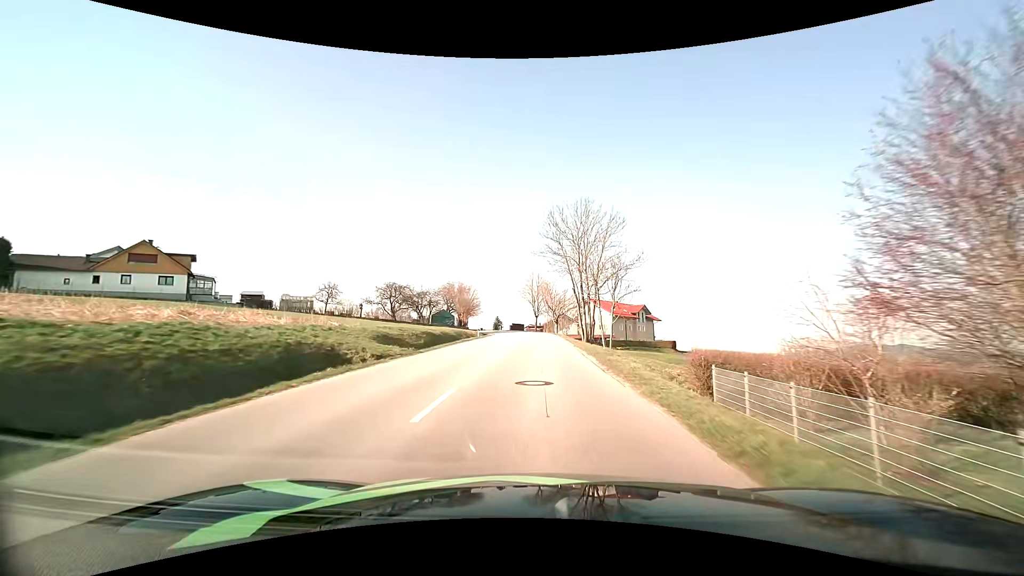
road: tertiary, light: Day
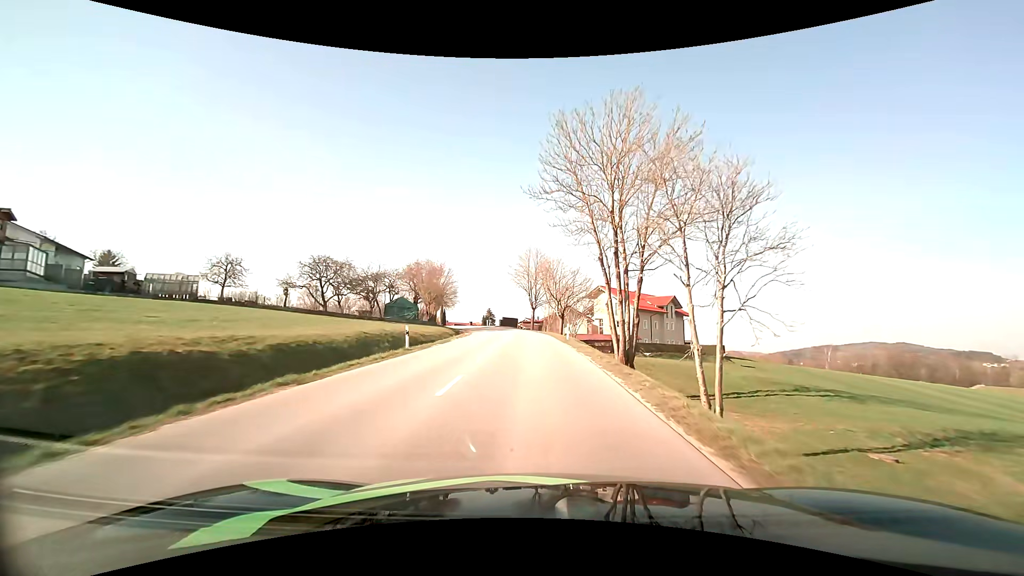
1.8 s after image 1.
(0.0, +25.5) m; 0°
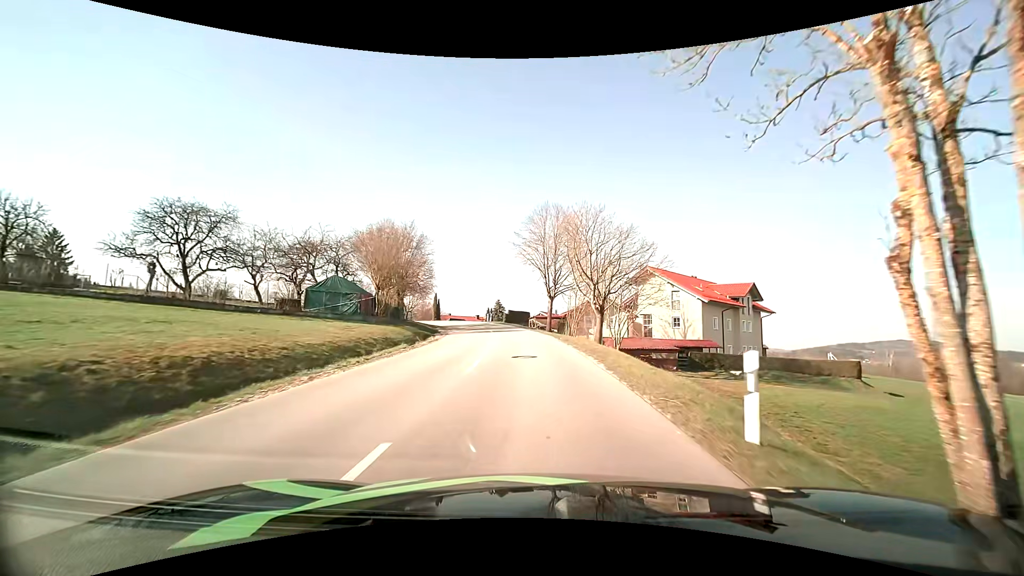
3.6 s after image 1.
(-0.3, +24.5) m; -1°
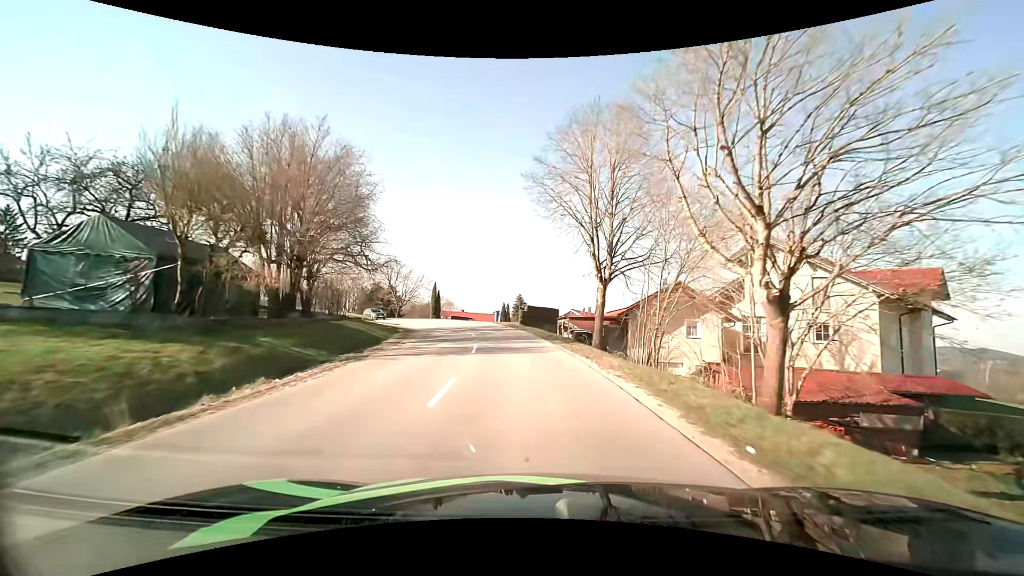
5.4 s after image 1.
(-0.7, +22.3) m; -3°
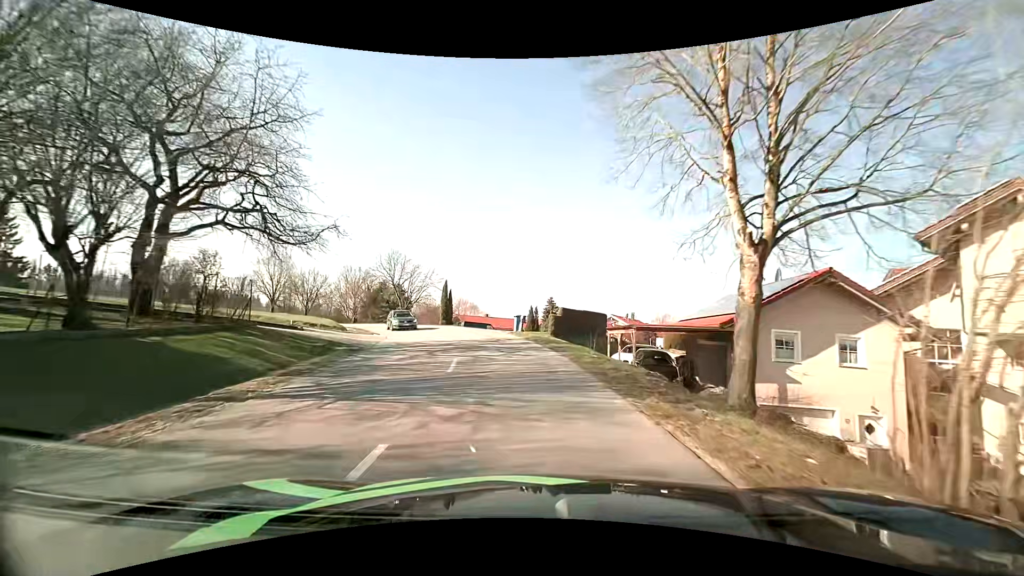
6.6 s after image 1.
(-0.4, +14.1) m; -3°
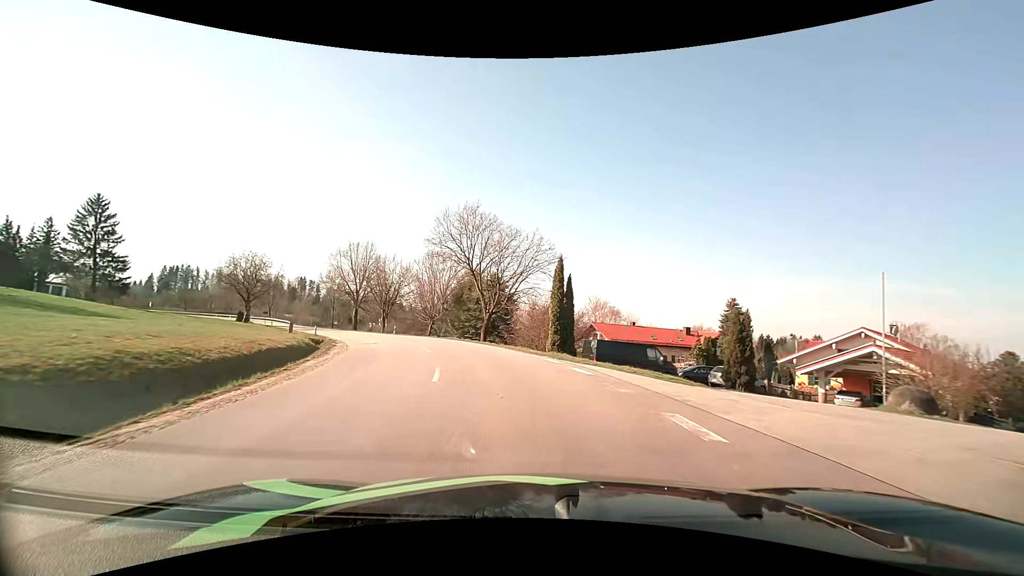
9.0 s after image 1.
(-3.4, +28.4) m; -16°
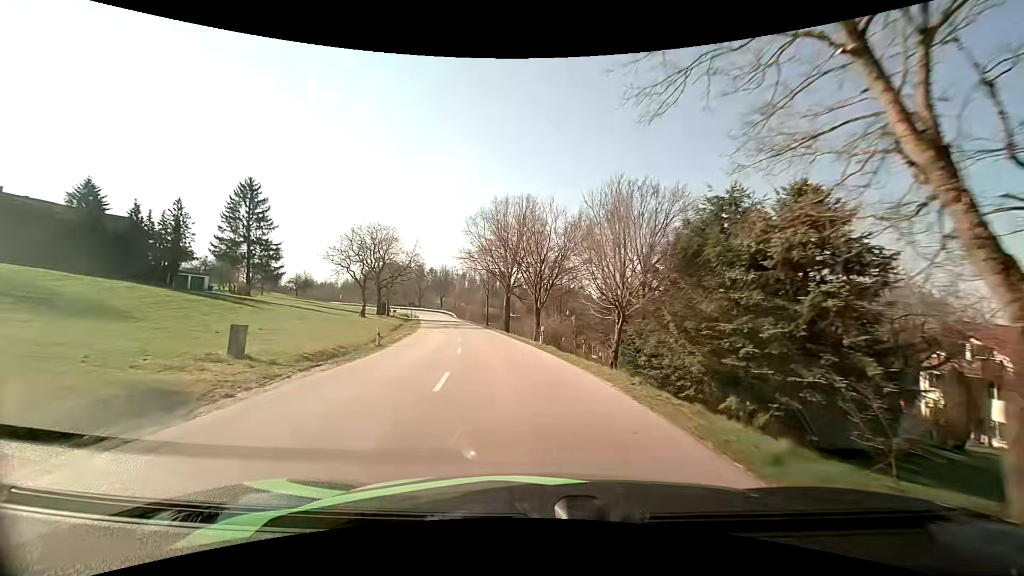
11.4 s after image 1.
(-5.2, +28.3) m; -21°
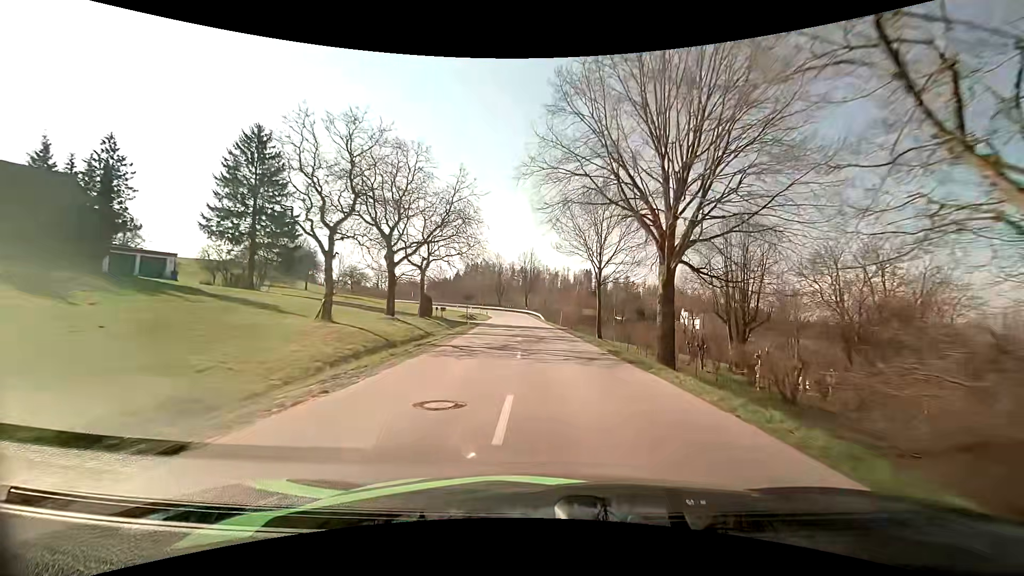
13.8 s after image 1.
(-4.4, +31.0) m; -11°
